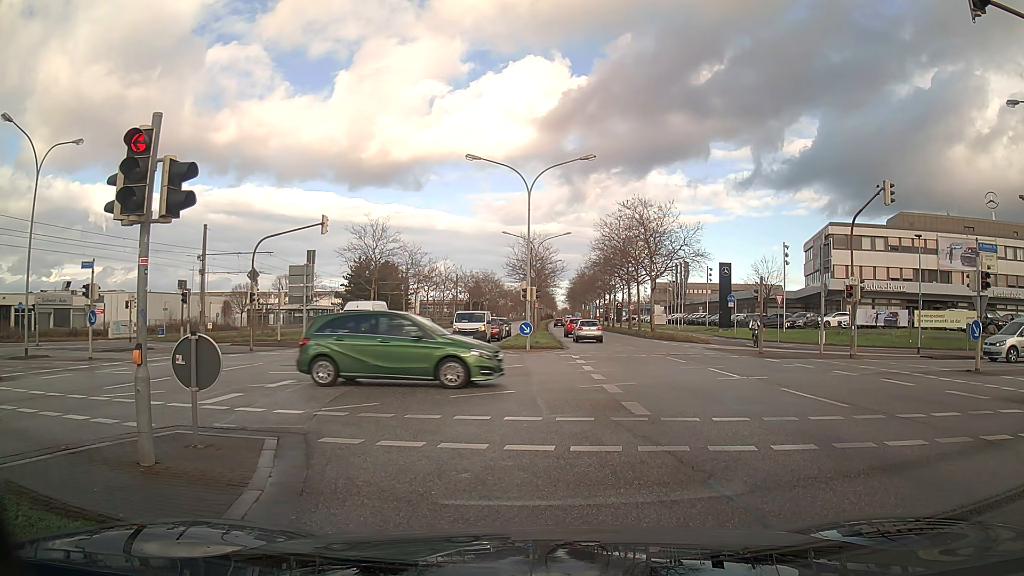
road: primary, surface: asphalt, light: Day
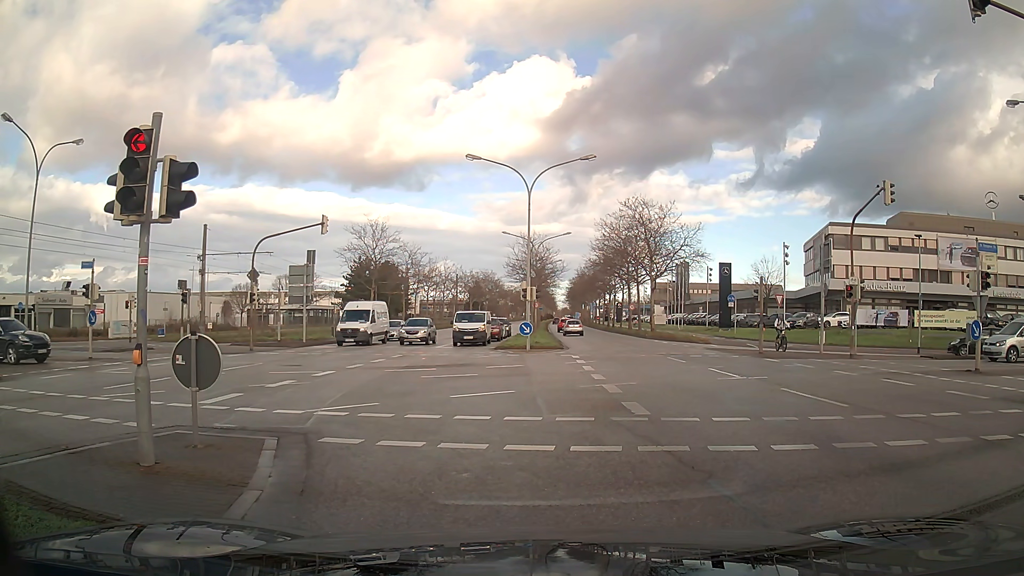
(0.0, 0.0) m; 0°
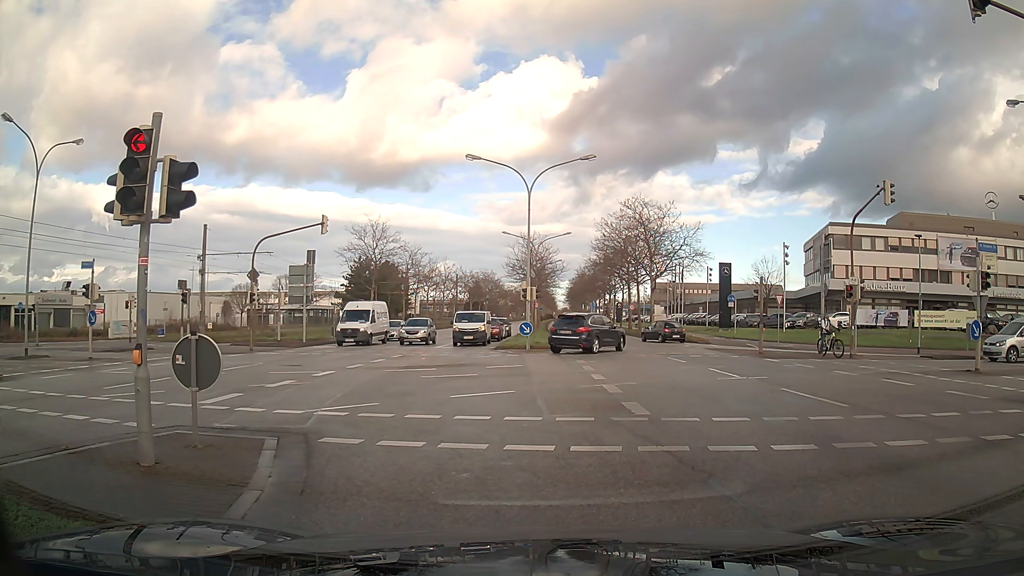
(0.0, 0.0) m; 0°
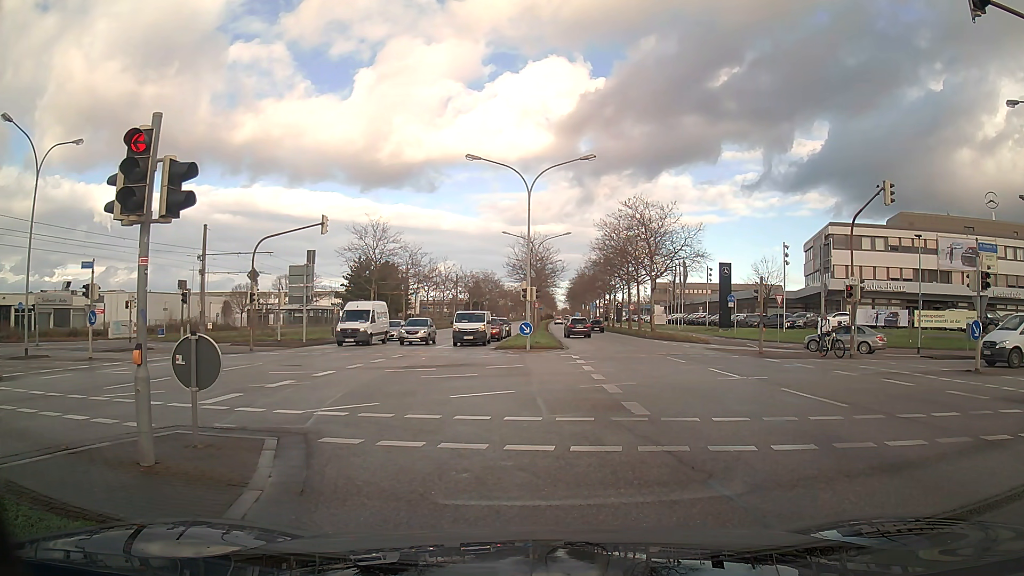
(0.0, 0.0) m; 0°
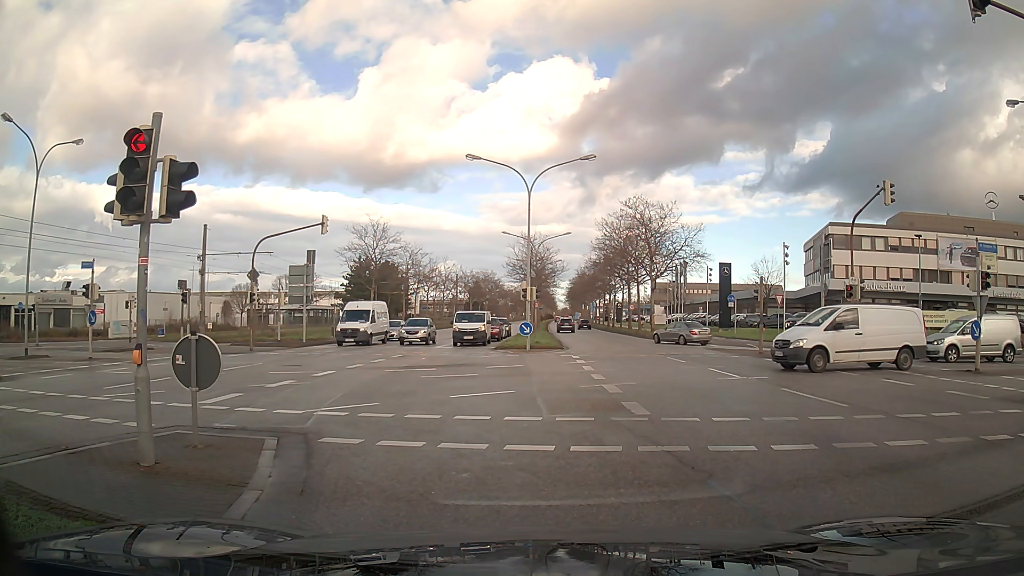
(0.0, 0.0) m; 0°
